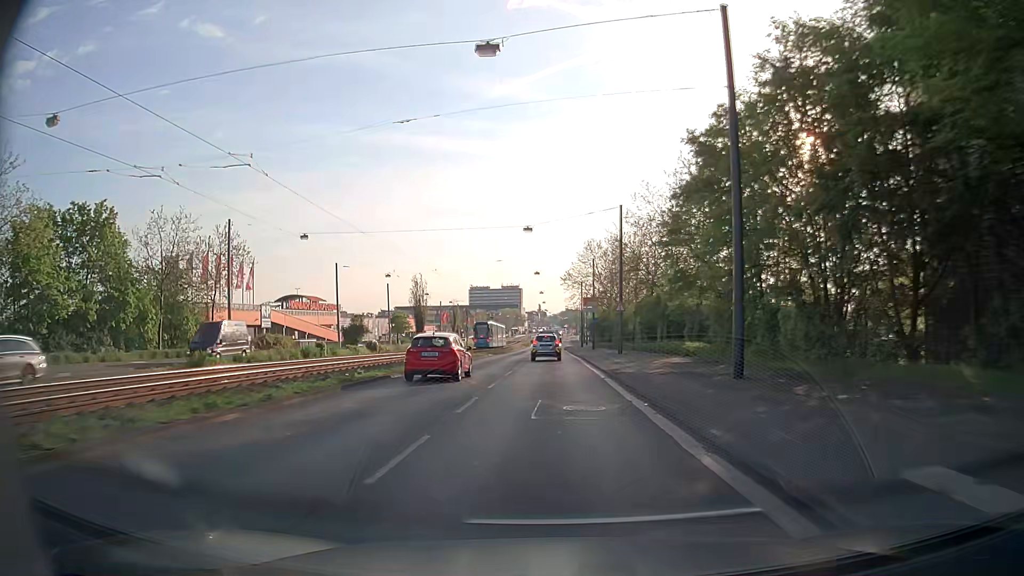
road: primary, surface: asphalt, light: Day
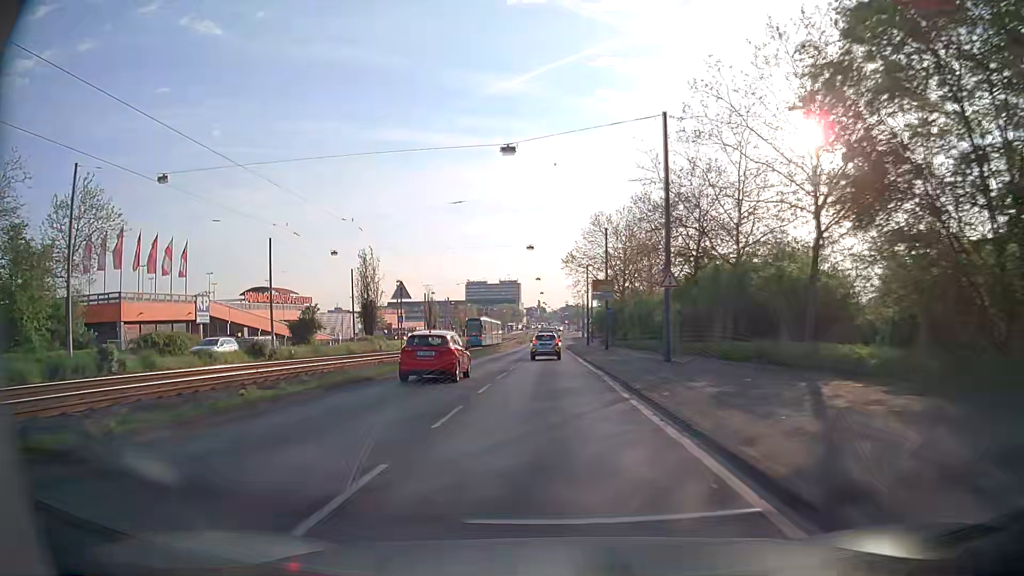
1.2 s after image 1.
(0.0, +20.1) m; -1°
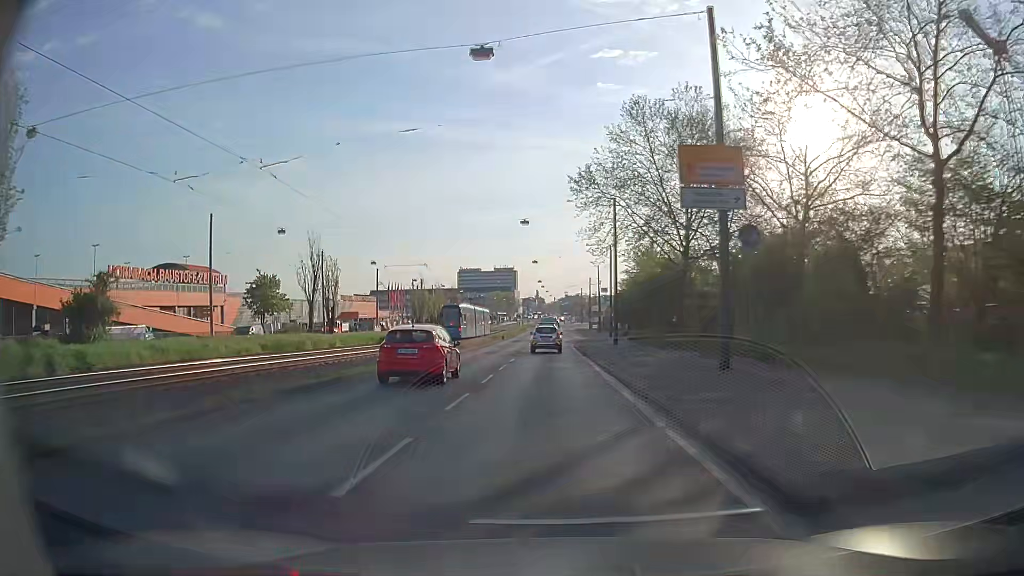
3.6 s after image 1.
(+0.4, +40.3) m; +1°
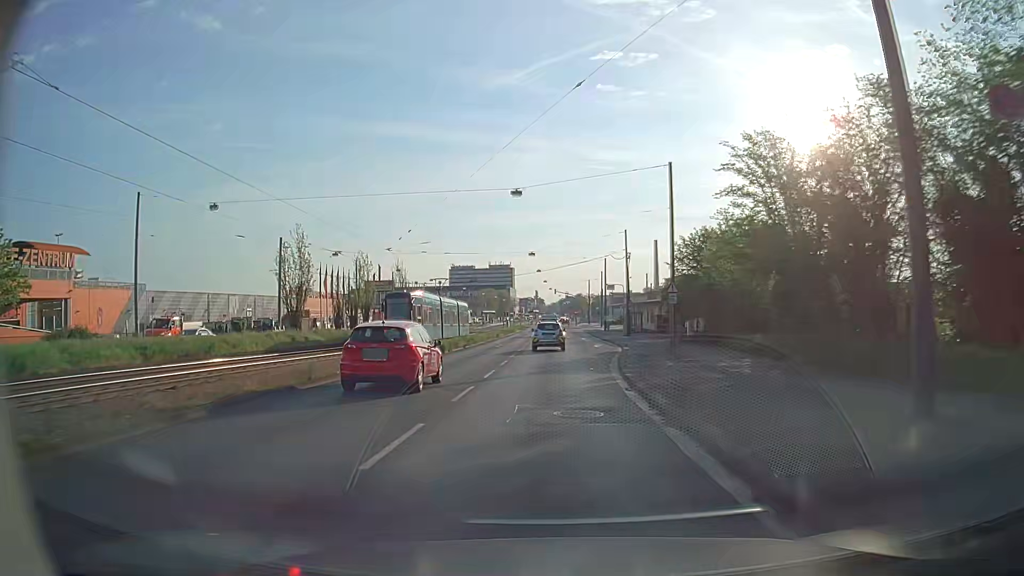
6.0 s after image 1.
(-0.3, +40.6) m; 0°
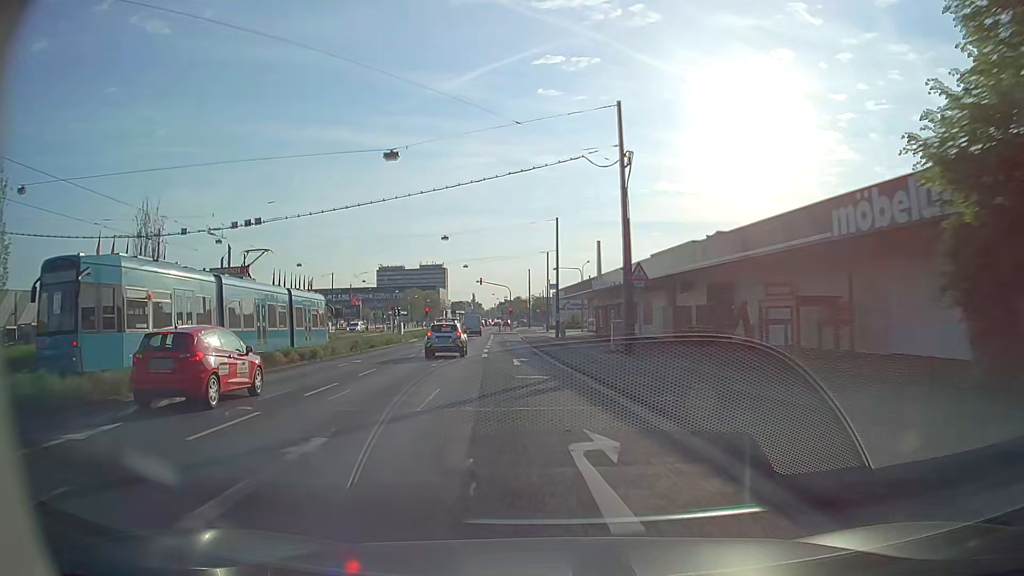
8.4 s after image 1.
(+1.7, +40.1) m; +5°
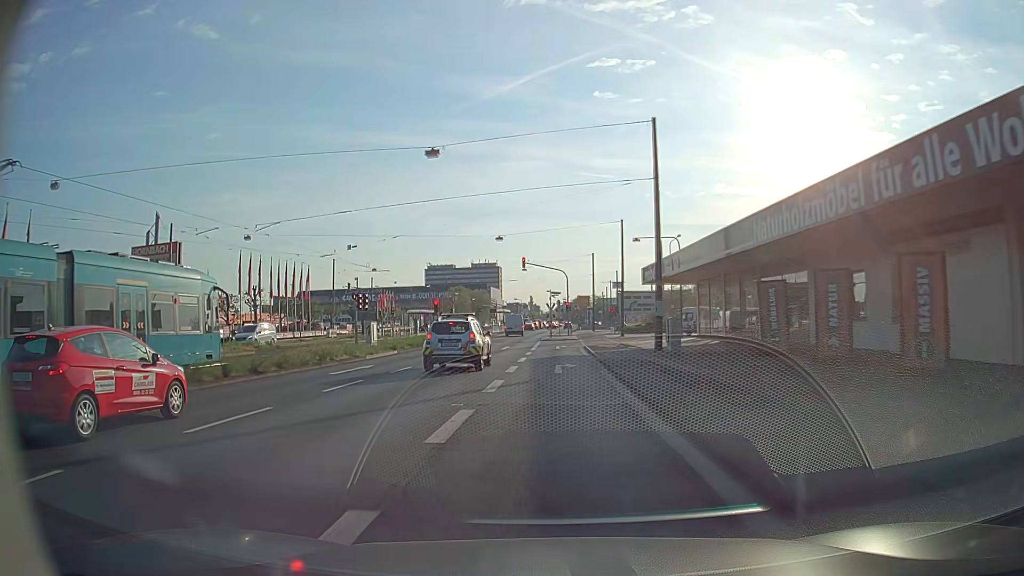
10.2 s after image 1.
(-1.5, +29.4) m; -5°
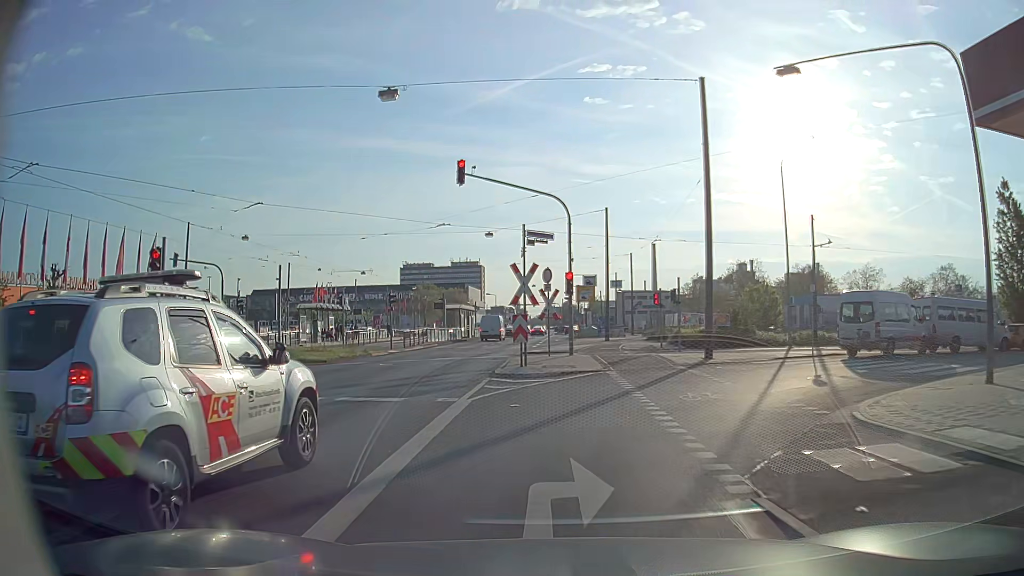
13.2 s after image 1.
(+0.1, +36.7) m; +2°
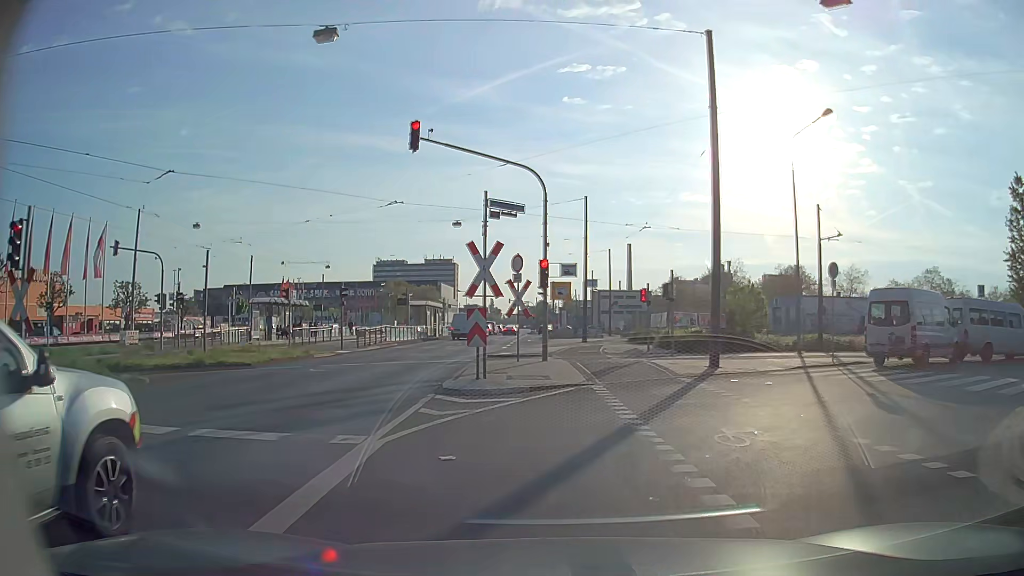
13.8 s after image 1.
(0.0, +4.5) m; +1°
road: unclassified
